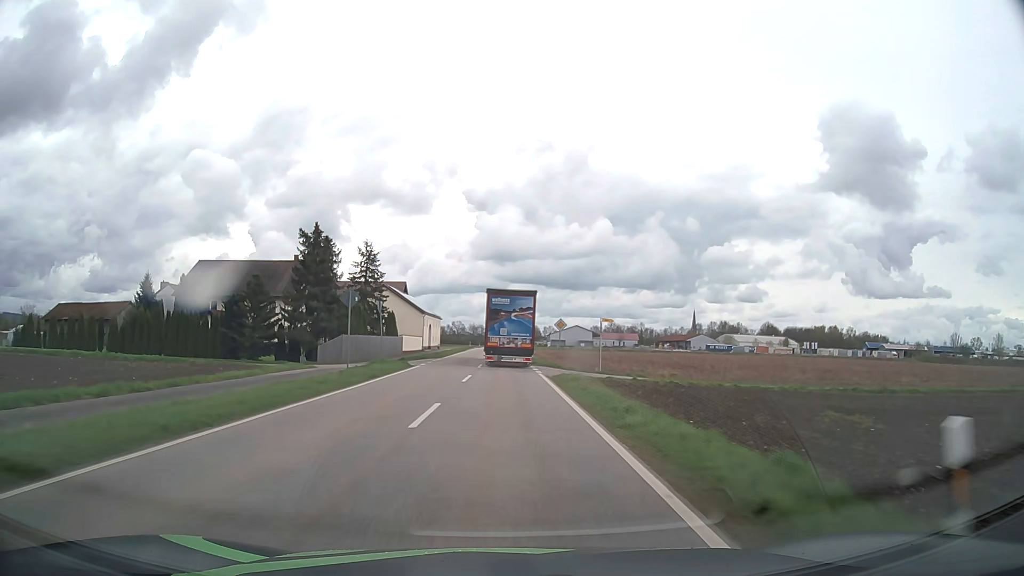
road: tertiary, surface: asphalt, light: Day
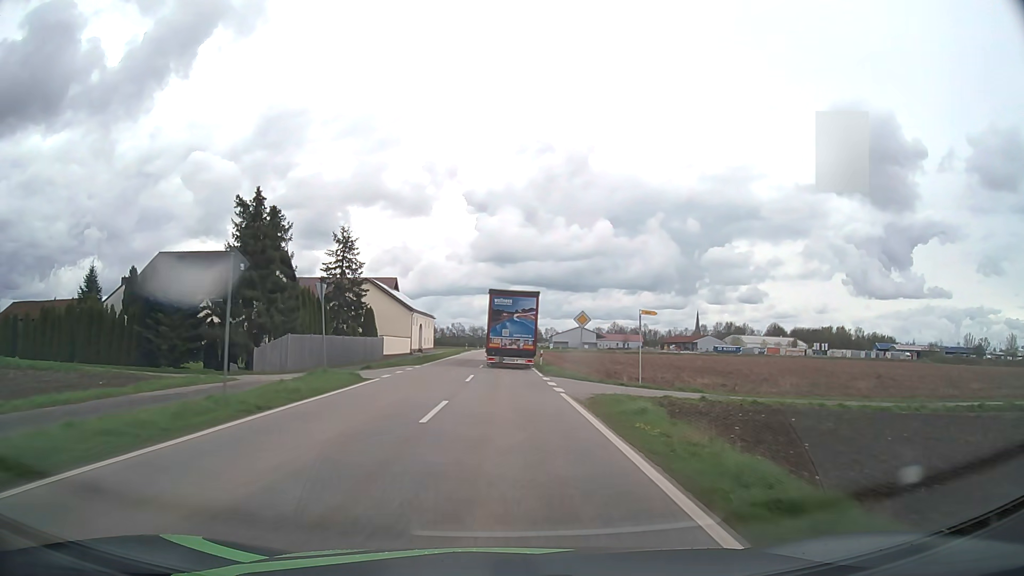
(0.0, +11.5) m; 0°
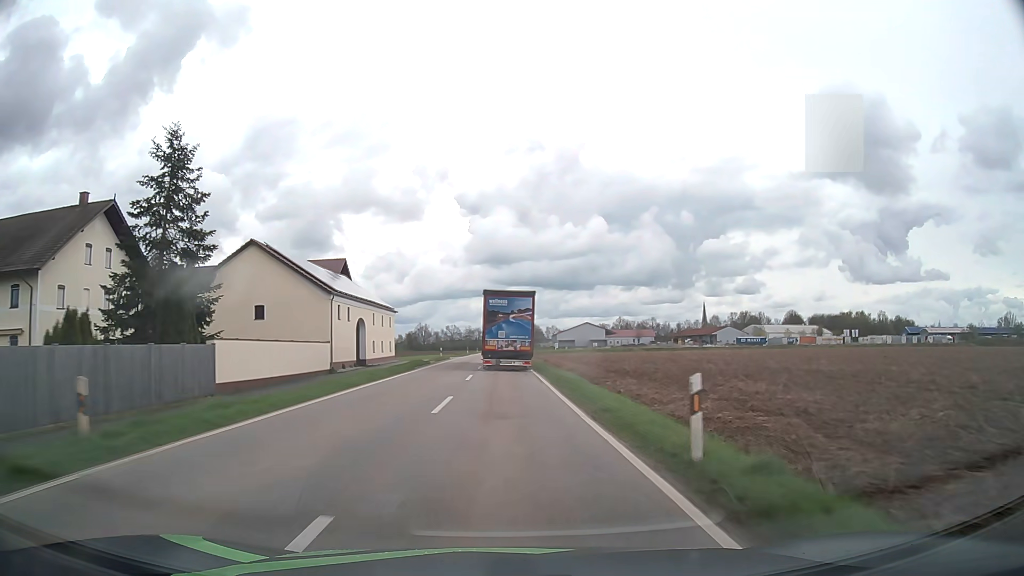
(+0.1, +34.3) m; 0°
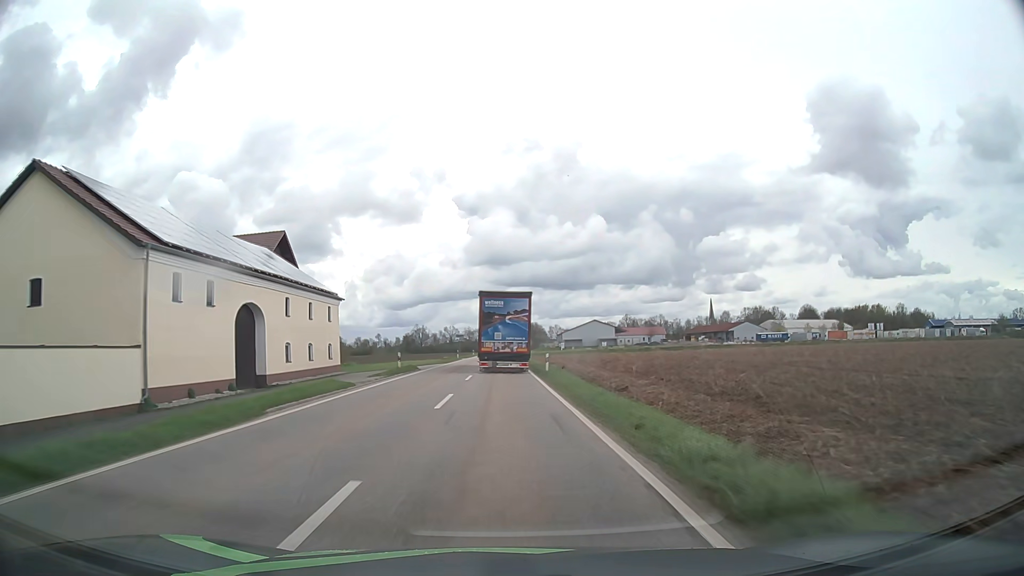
(0.0, +22.7) m; 0°
